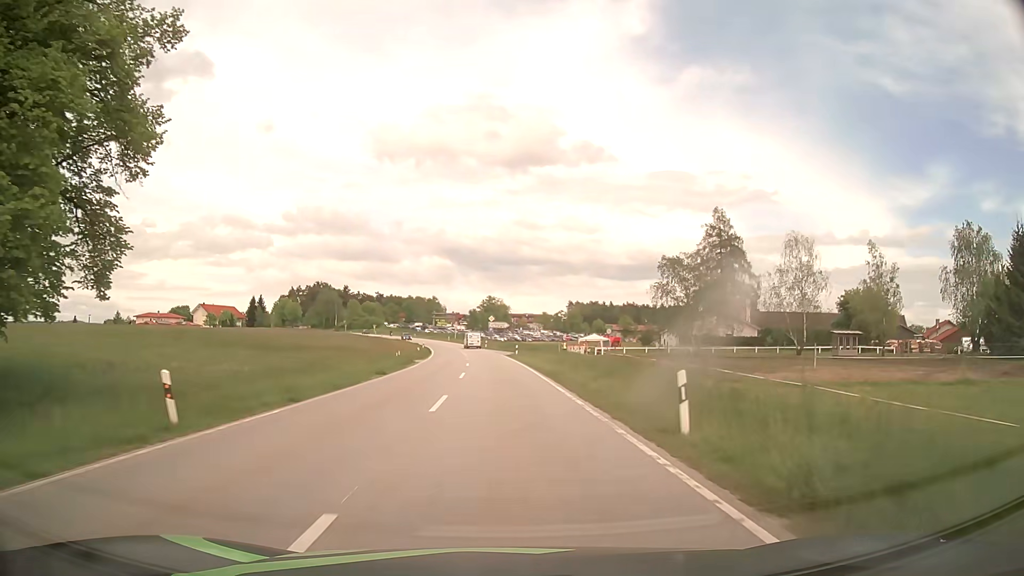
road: secondary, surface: asphalt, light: Day
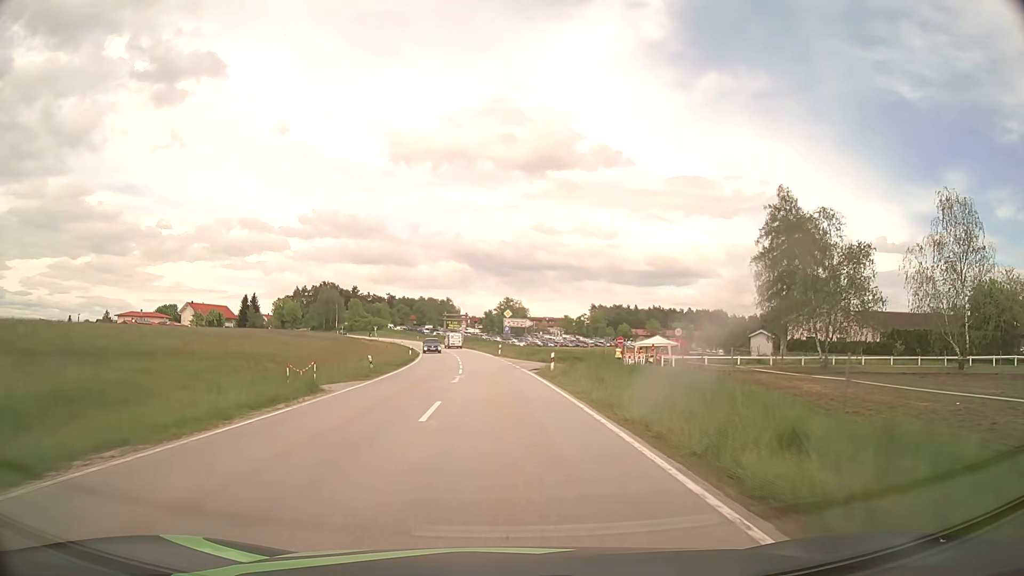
(-0.4, +26.3) m; -2°
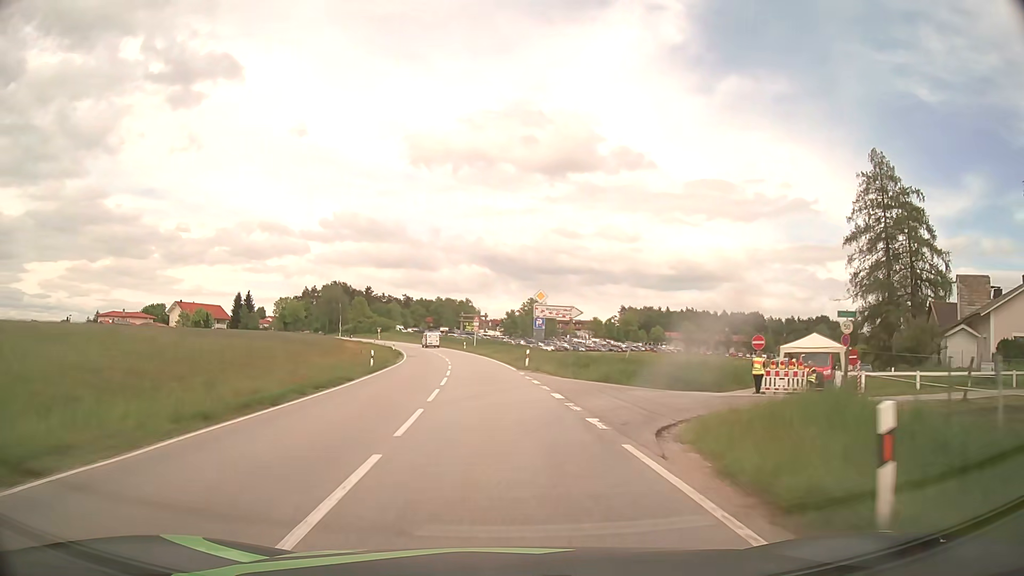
(-0.4, +26.5) m; -2°
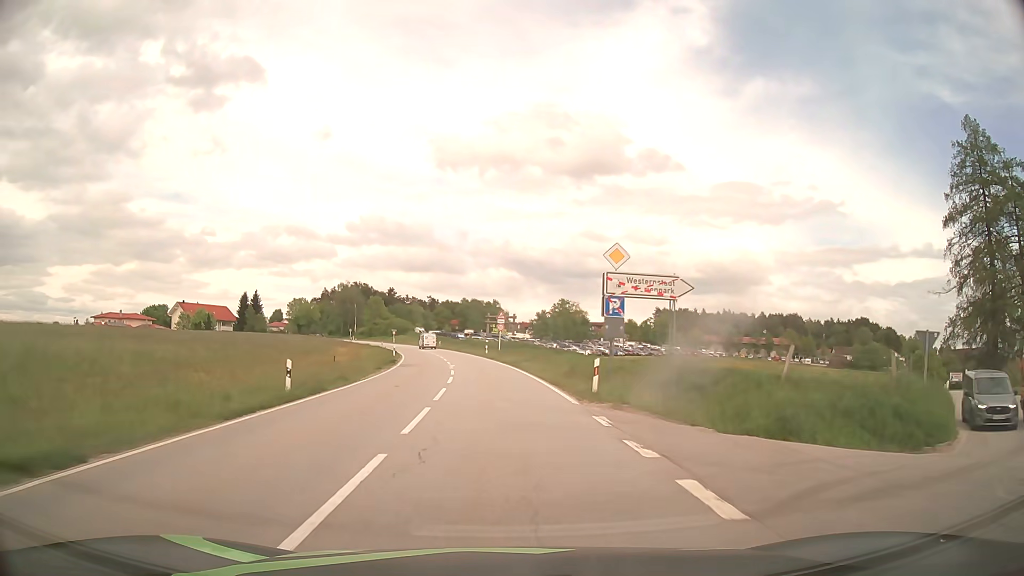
(-0.4, +18.0) m; -2°
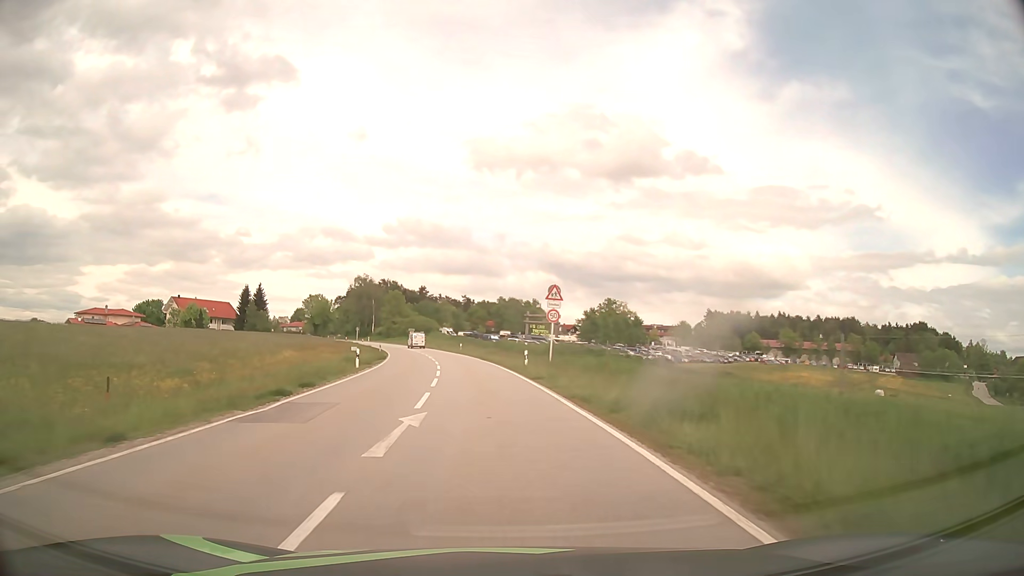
(-0.7, +27.4) m; -3°
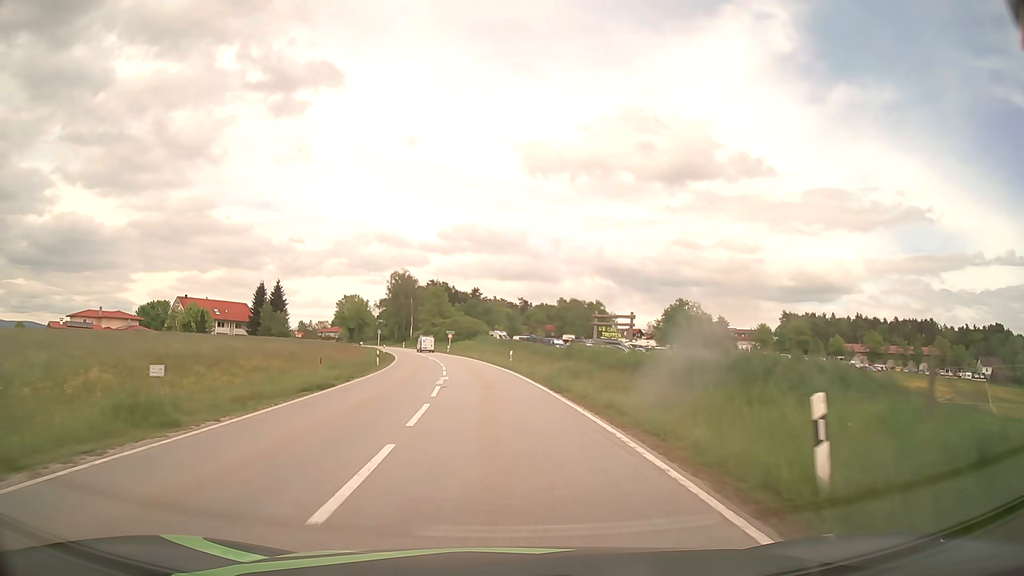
(-1.2, +27.6) m; -5°
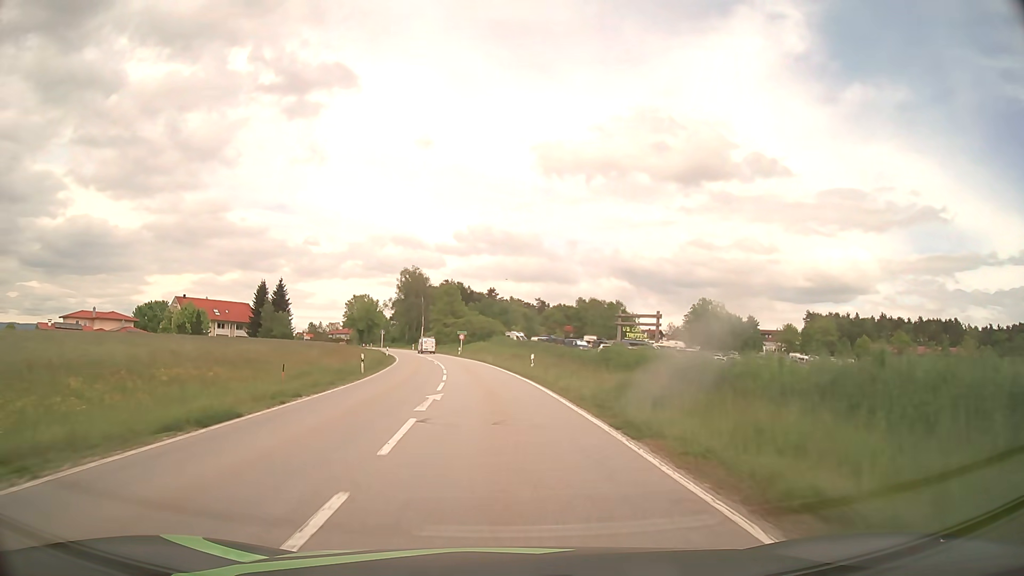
(-0.1, +9.2) m; -1°
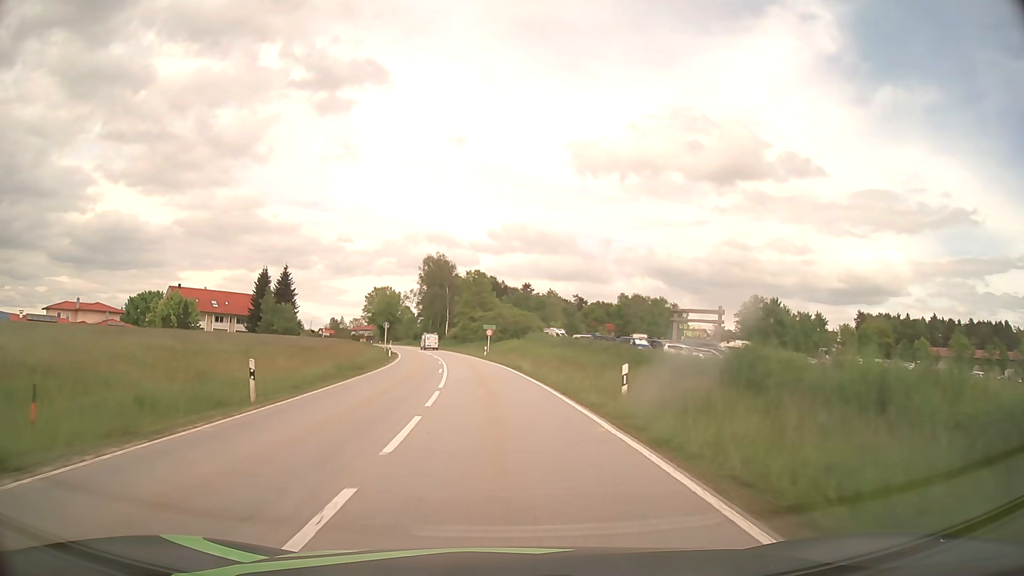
(-0.4, +18.4) m; -3°
